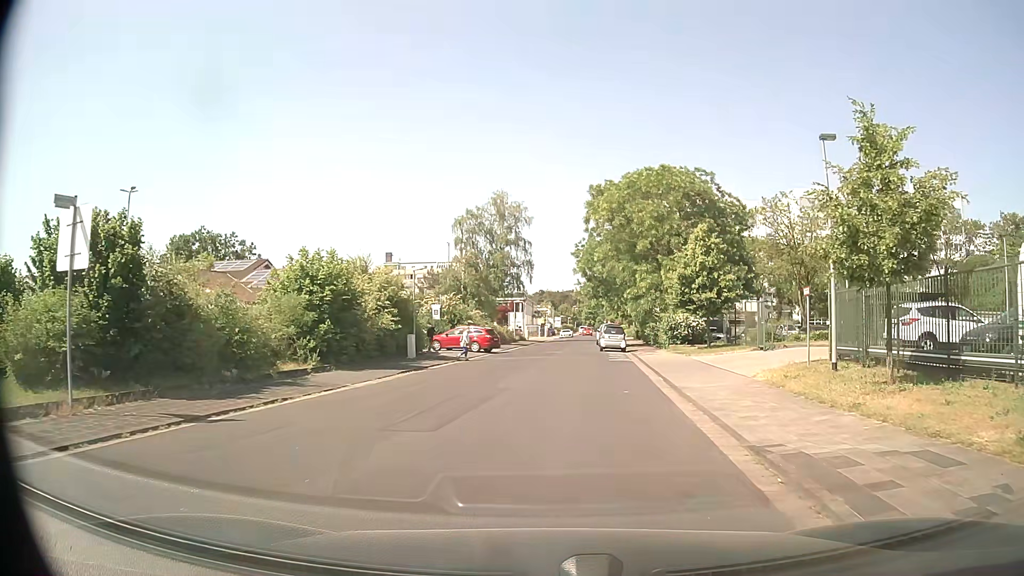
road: residential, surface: asphalt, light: Day
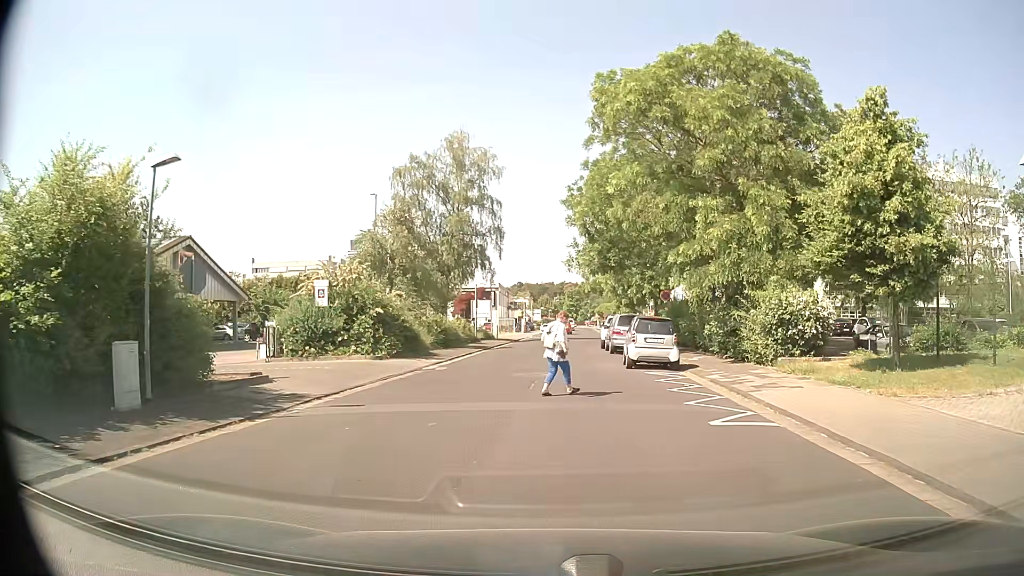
(+0.5, +20.3) m; +2°
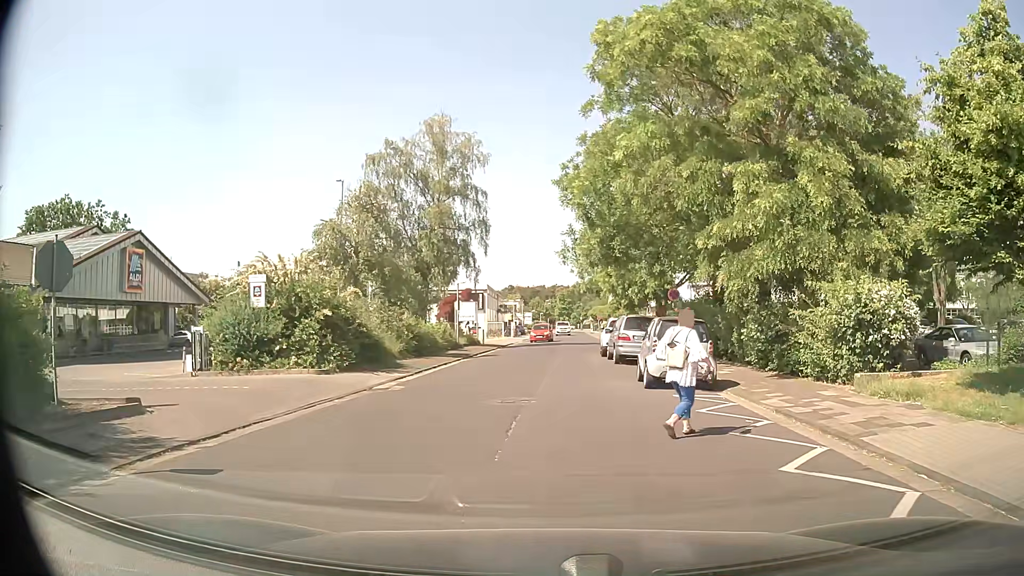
(+0.1, +5.0) m; +1°
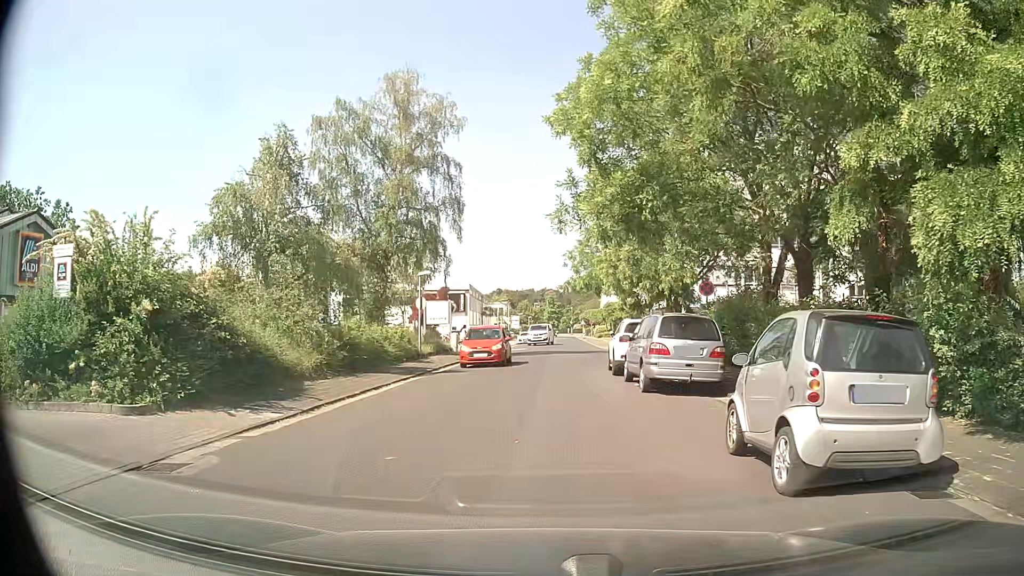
(+0.1, +9.3) m; 0°
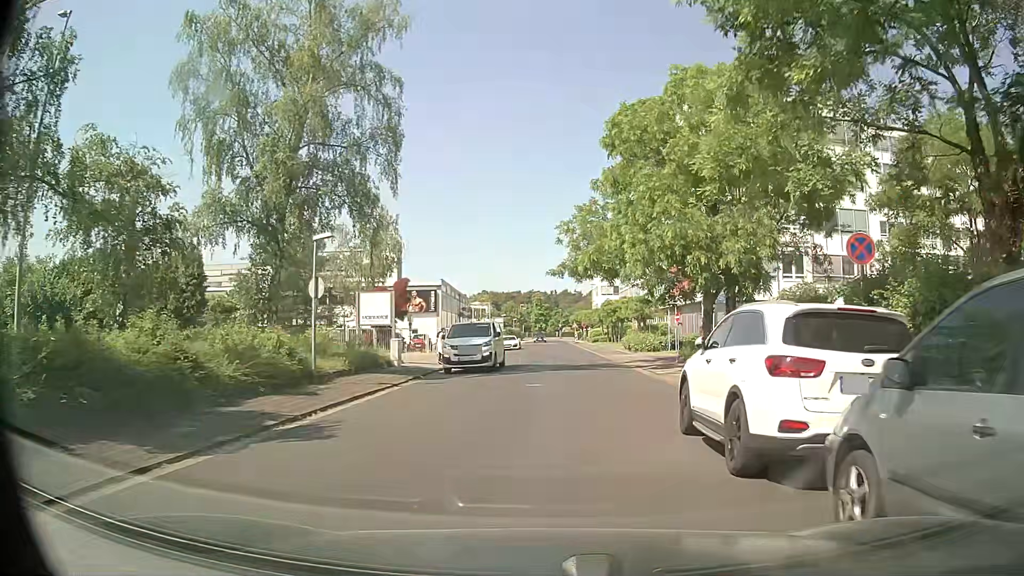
(+0.2, +14.0) m; +2°
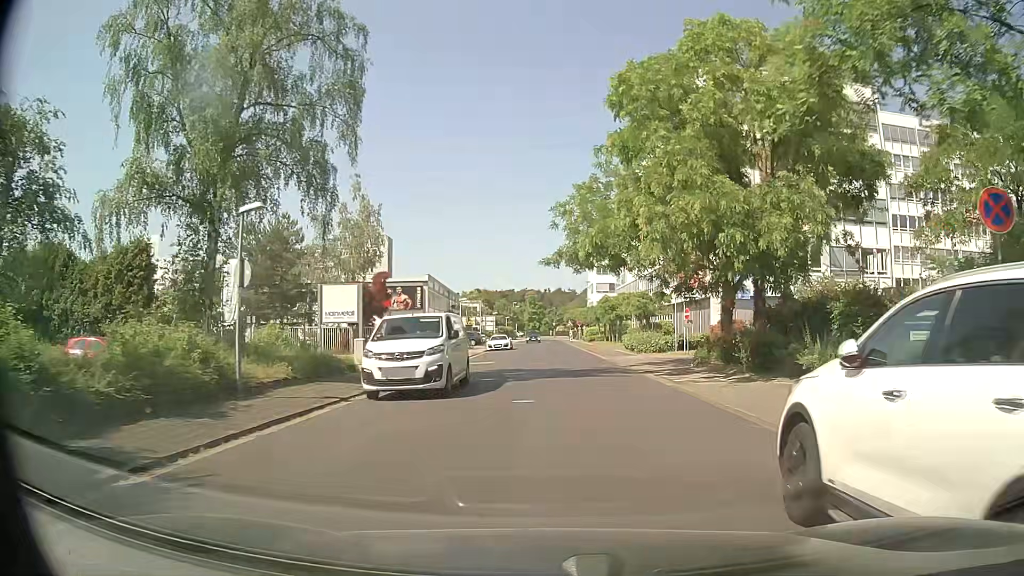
(0.0, +4.6) m; 0°
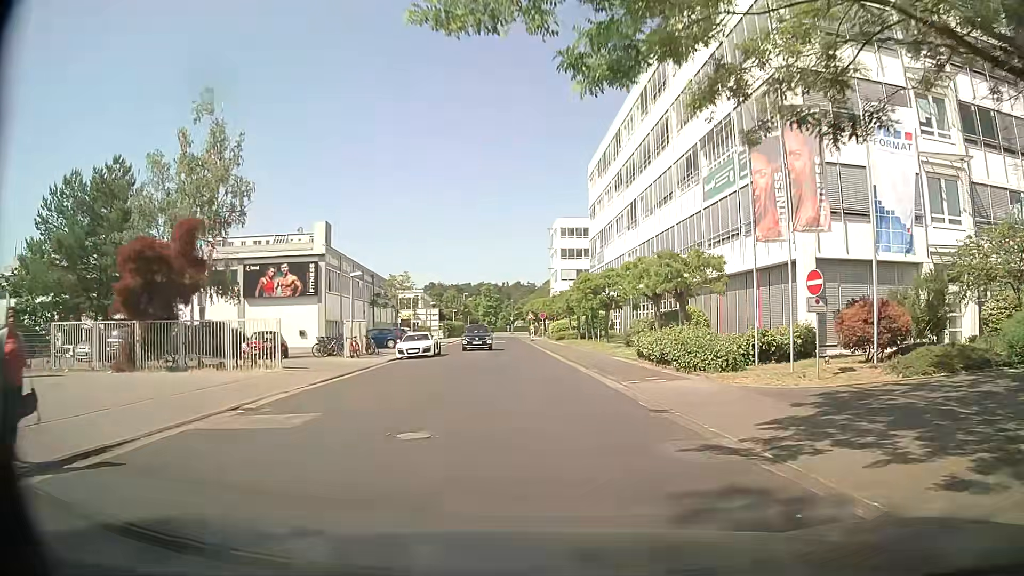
(+0.6, +21.7) m; +3°
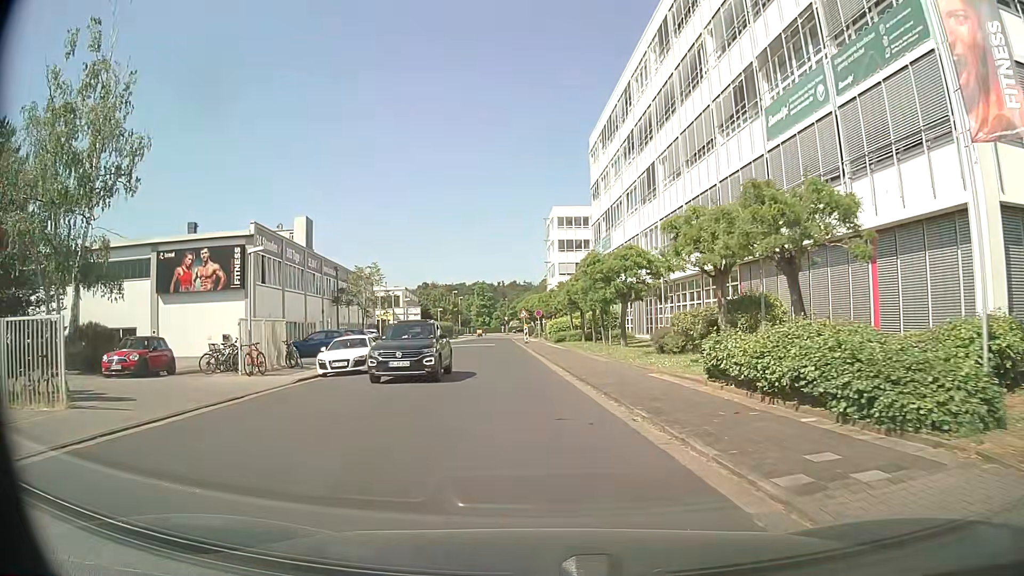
(+0.3, +11.3) m; +1°
(0, +10) (-1, +20) (-2, +30) (-2, +40) (-3, +50) (-4, +60) (-4, +70) (-5, +80) (-6, +90) (-6, +100) m
